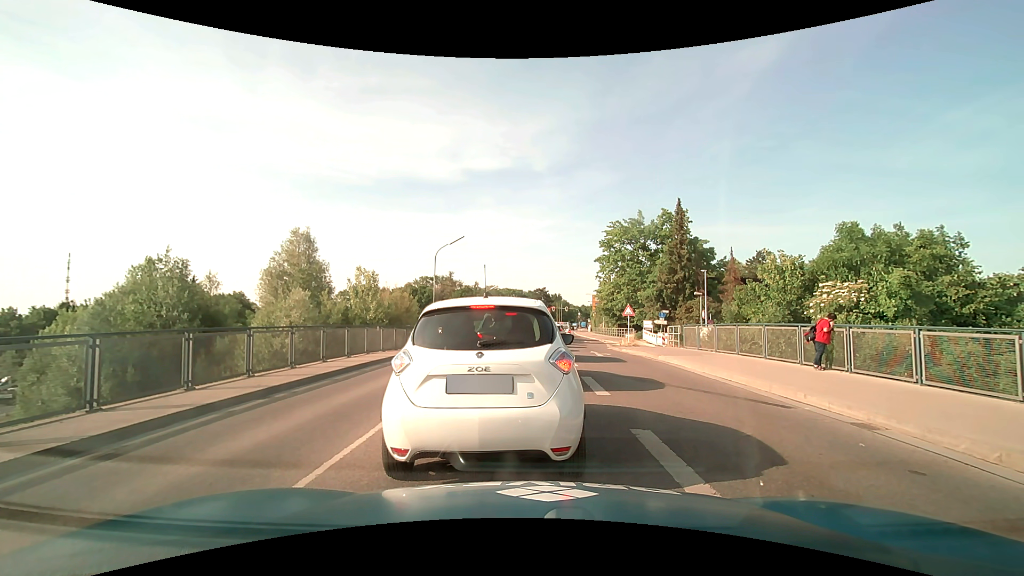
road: secondary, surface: asphalt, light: Day
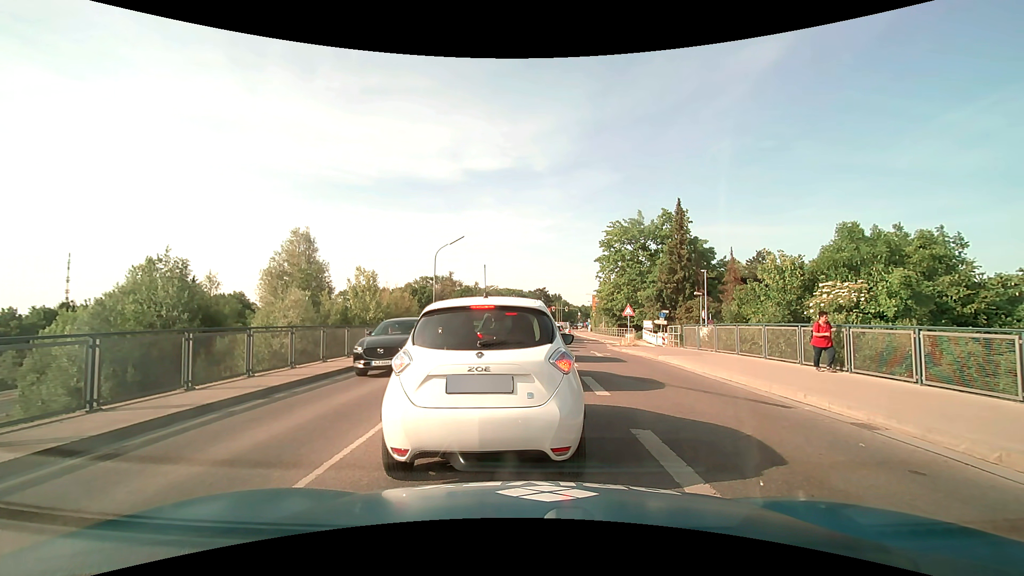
(0.0, 0.0) m; 0°
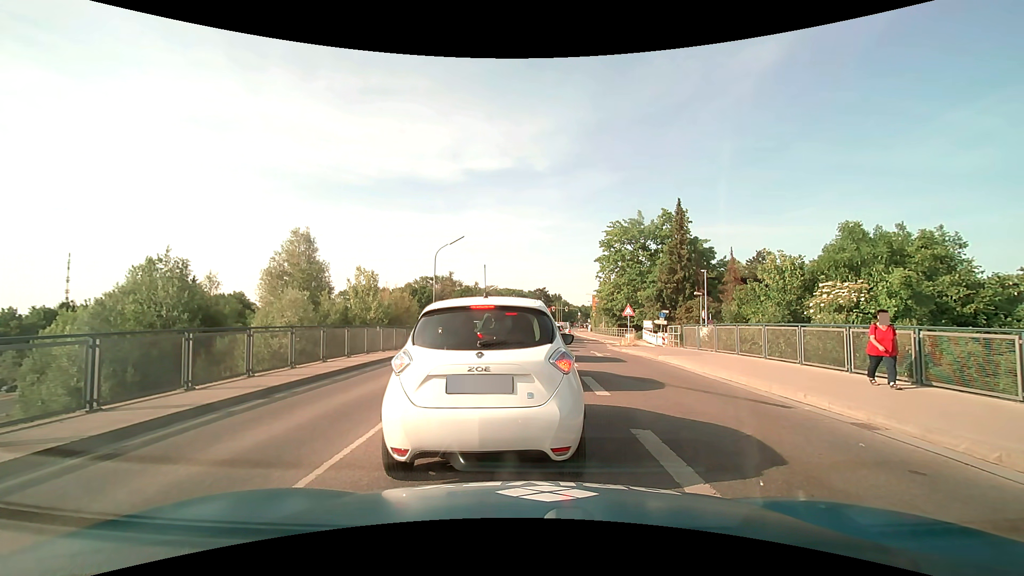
(0.0, 0.0) m; 0°
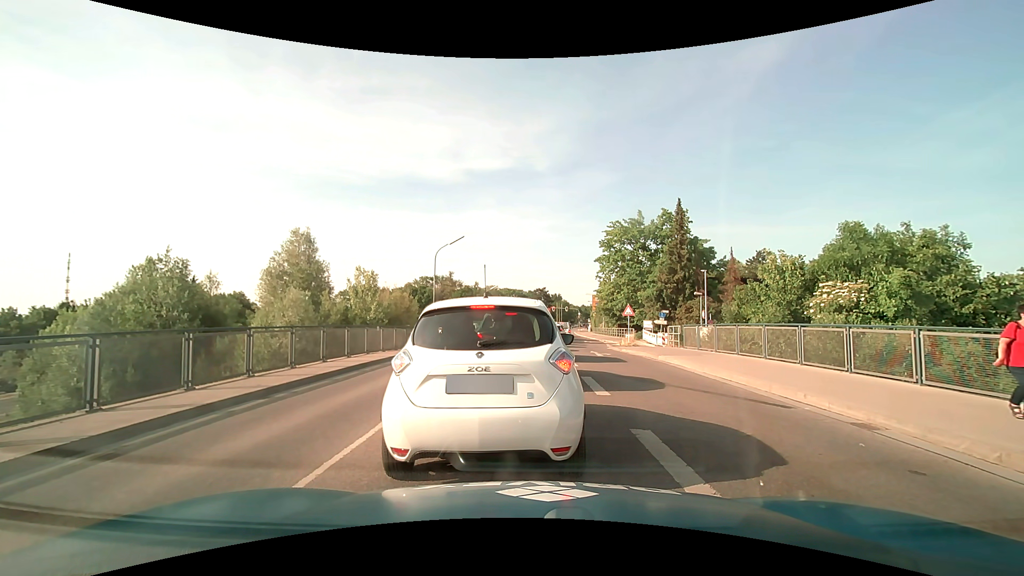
(0.0, 0.0) m; 0°
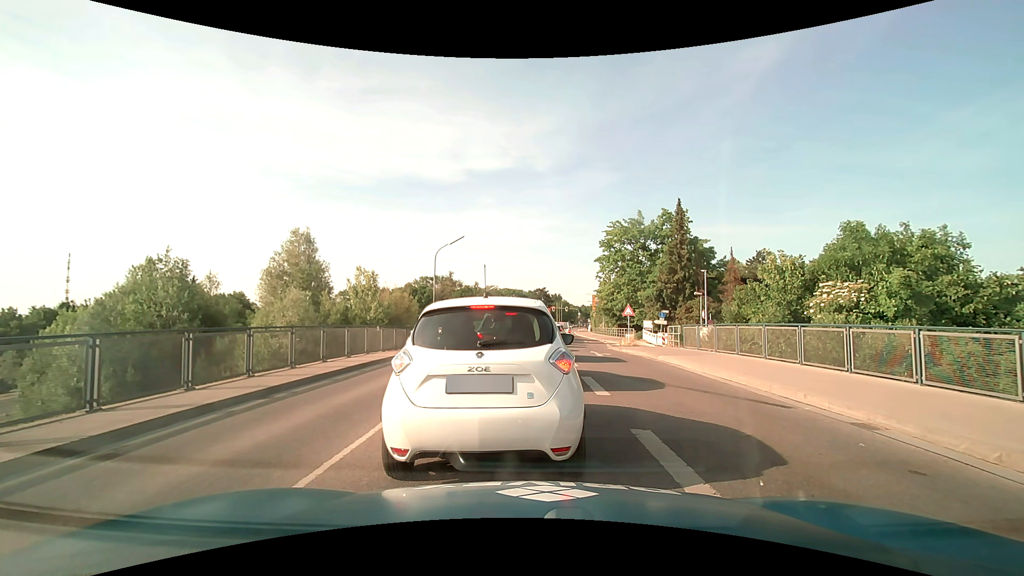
(0.0, 0.0) m; 0°
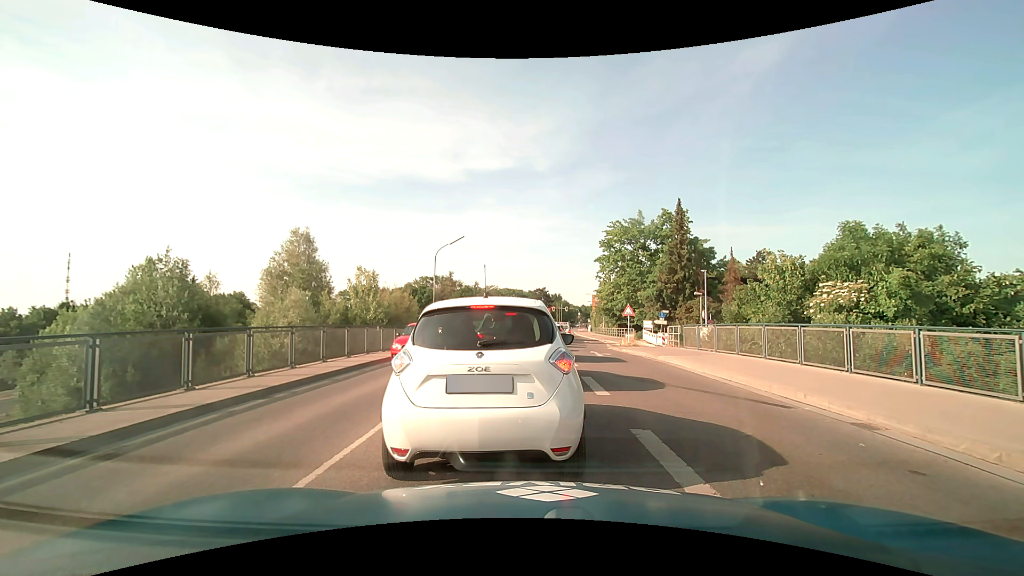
(0.0, 0.0) m; 0°
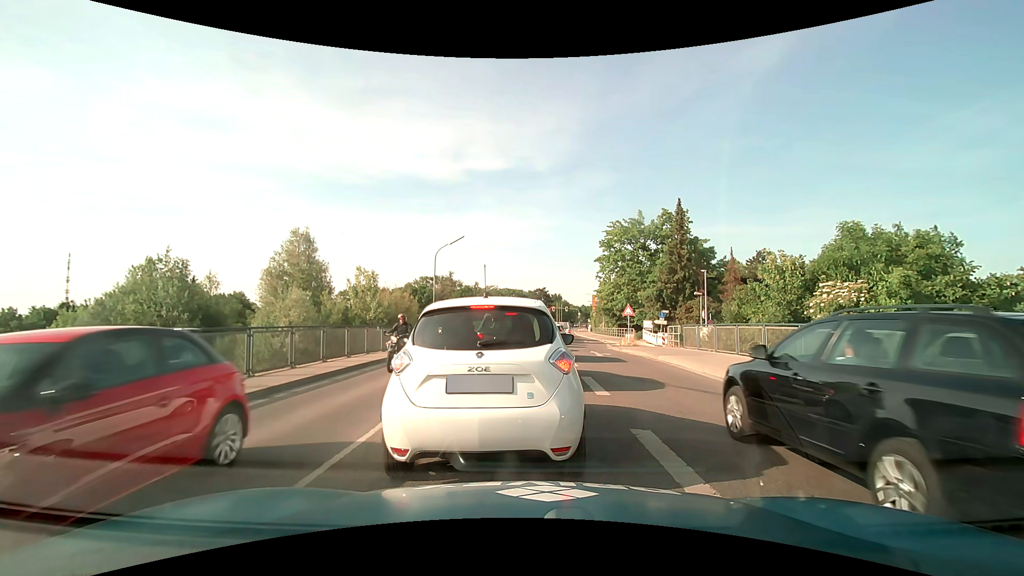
(0.0, 0.0) m; 0°
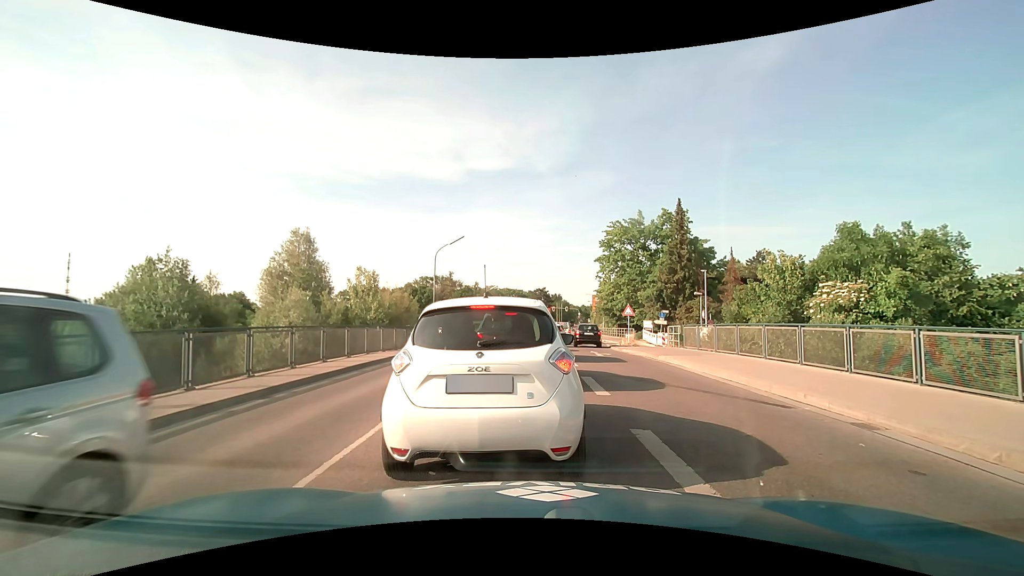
(0.0, 0.0) m; 0°
